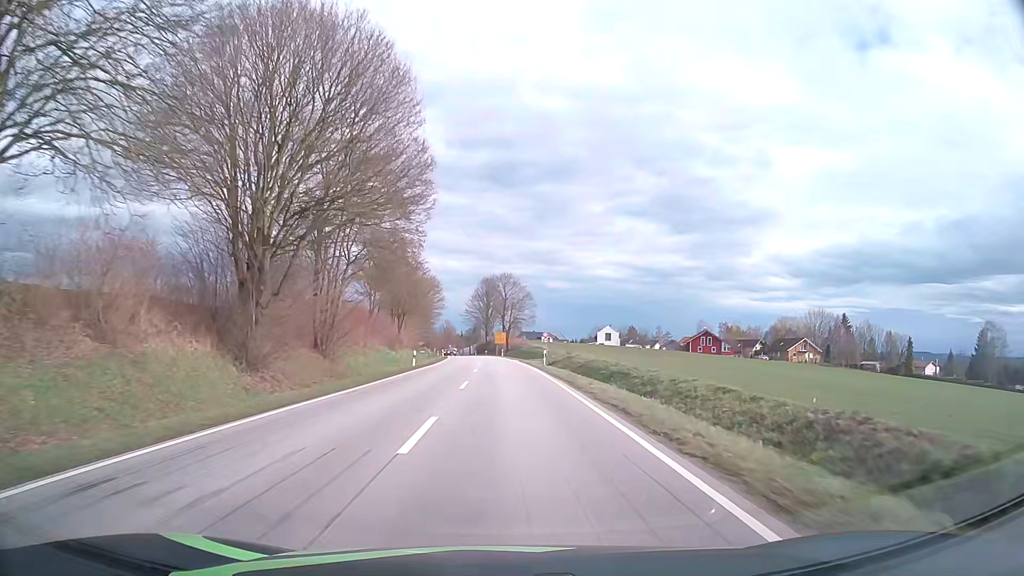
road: secondary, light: Day
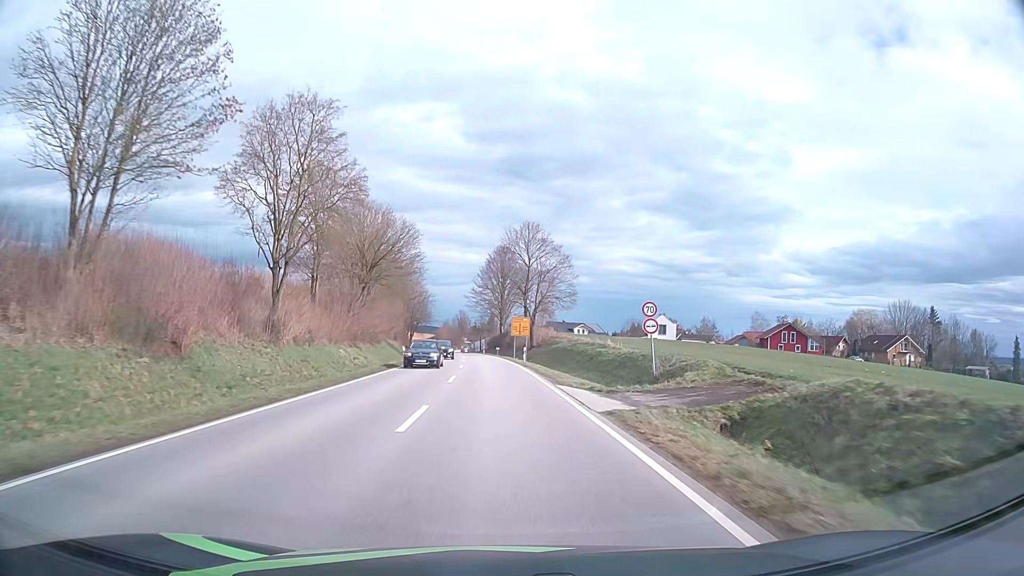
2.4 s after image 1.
(-0.2, +46.2) m; -1°
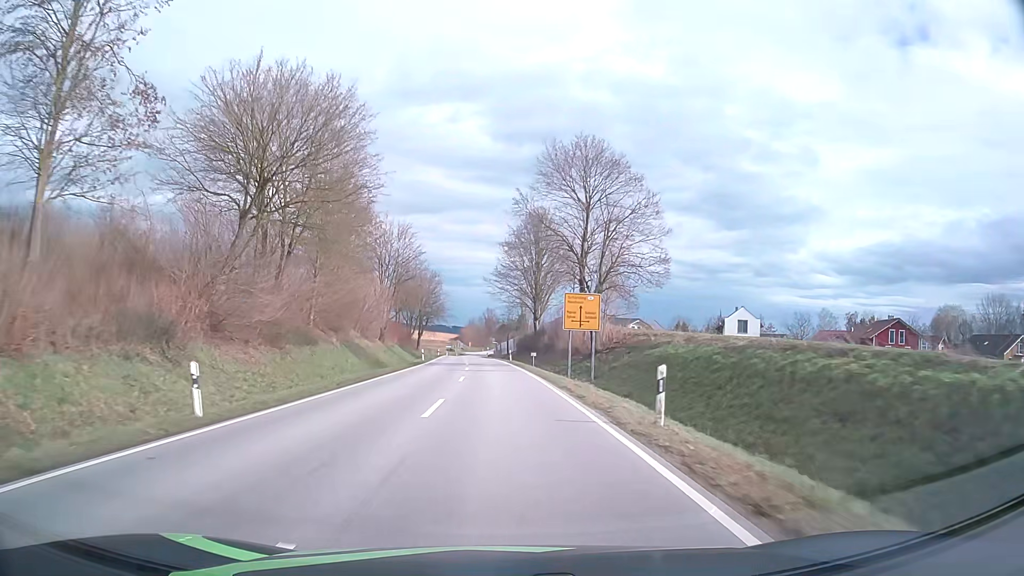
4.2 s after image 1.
(-0.8, +33.8) m; -3°
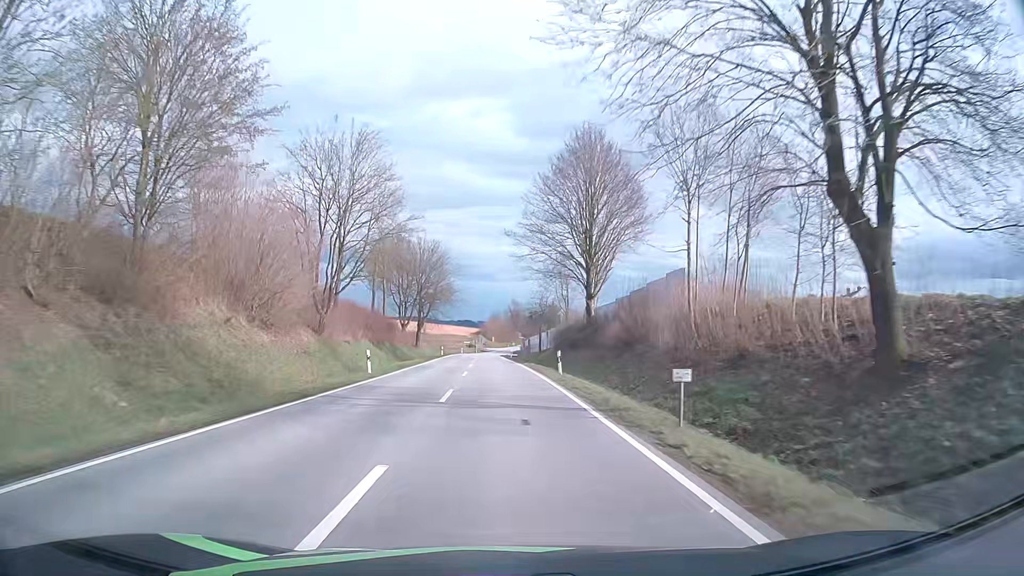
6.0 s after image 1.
(-0.6, +33.3) m; -2°
(0, +10) (0, +20) (0, +30) (-1, +40) (-1, +50) (-1, +60) (-2, +70) (-2, +80) (-2, +90) (-3, +100) m
